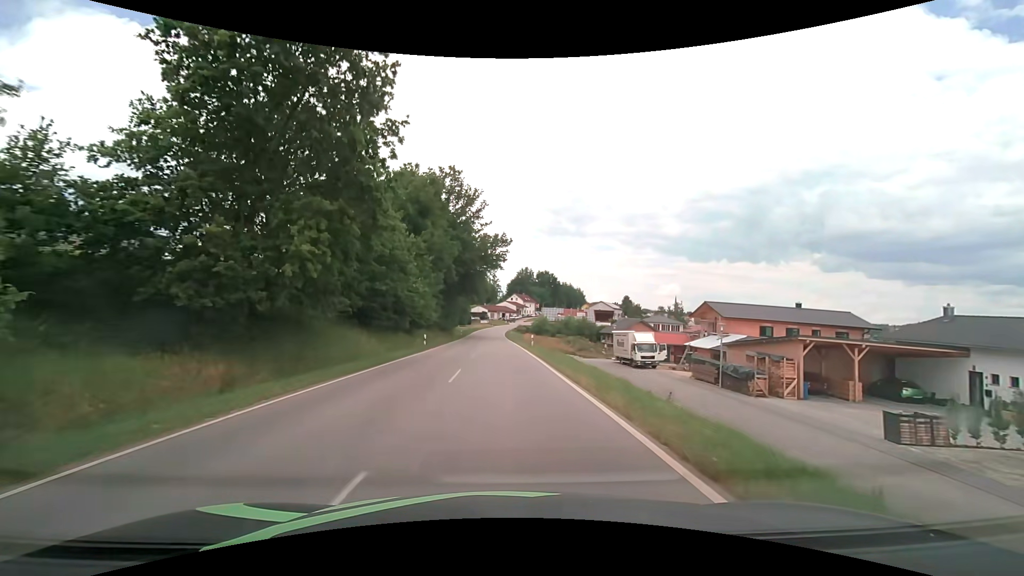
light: Day
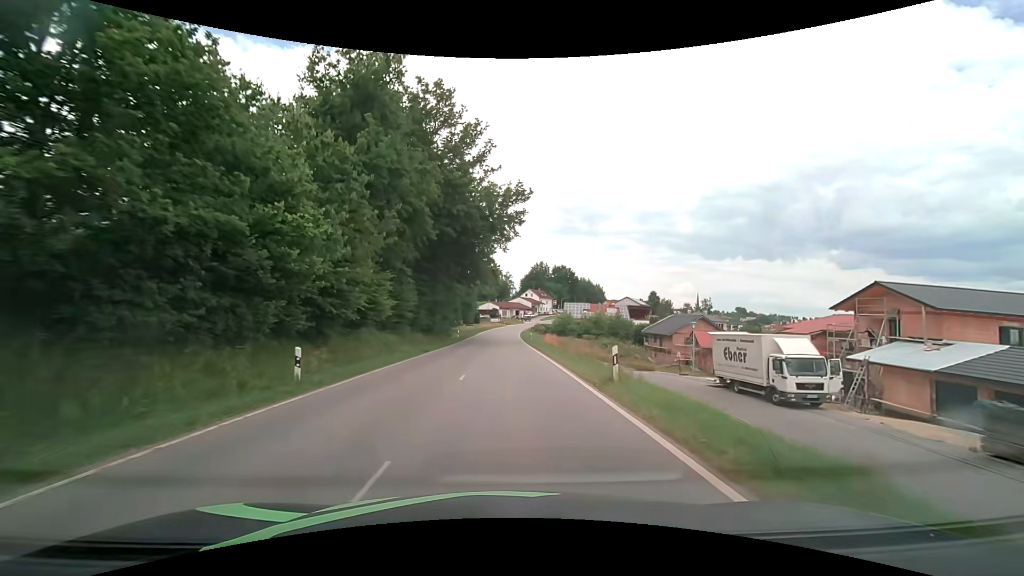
(-0.4, +23.5) m; -2°
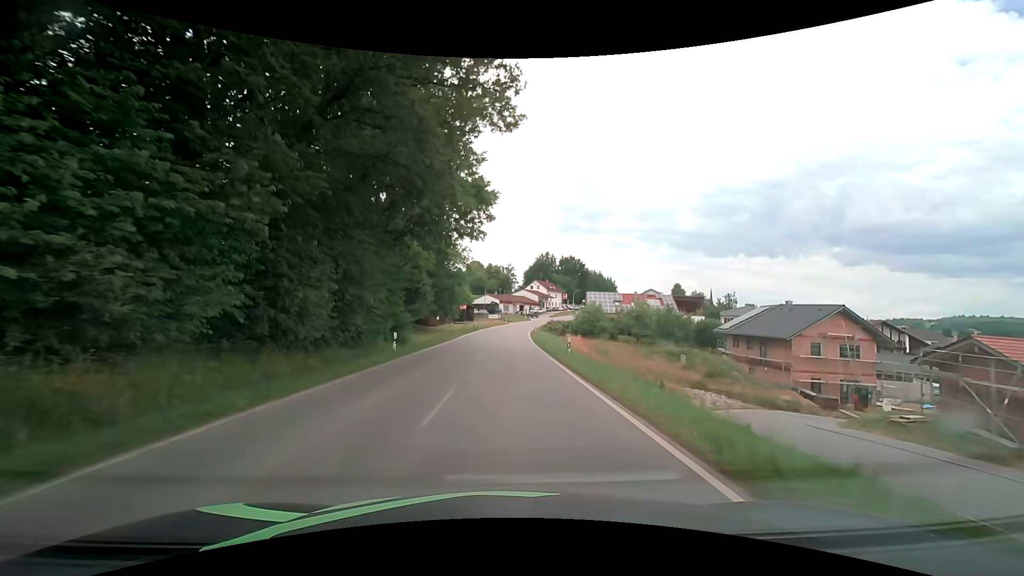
(+0.1, +29.9) m; 0°
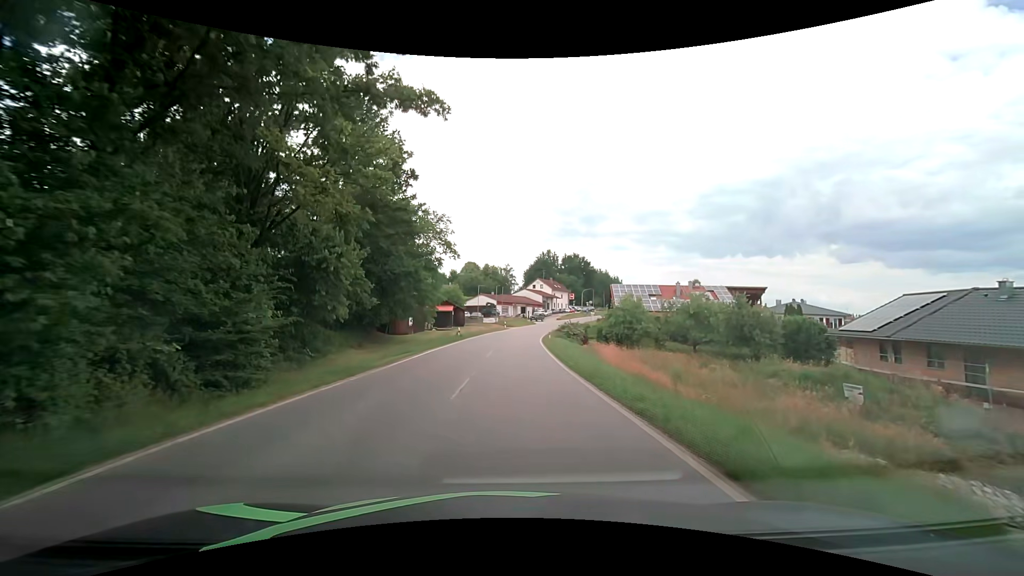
(+0.1, +21.2) m; 0°
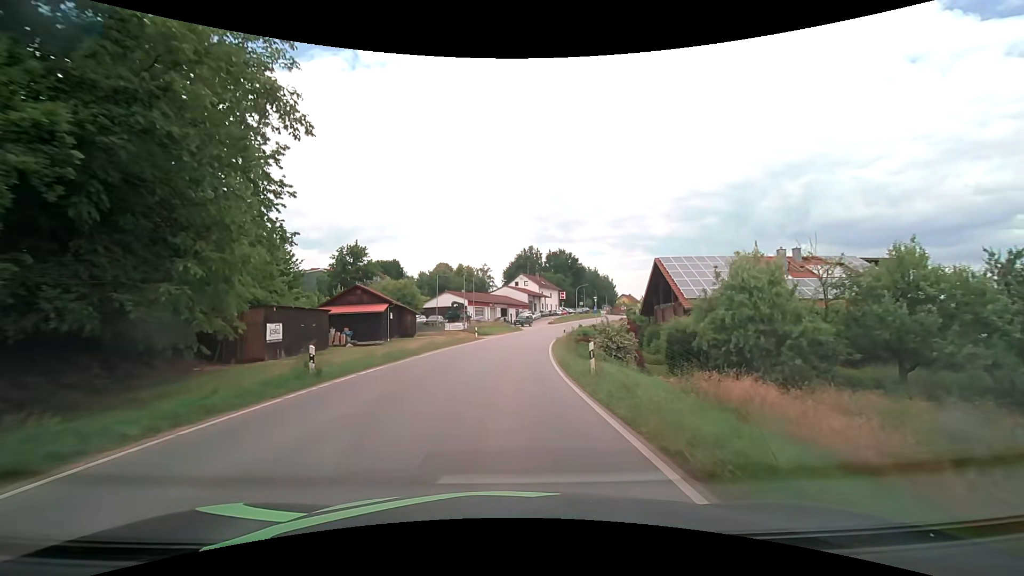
(+0.6, +28.3) m; +2°
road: tertiary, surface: asphalt
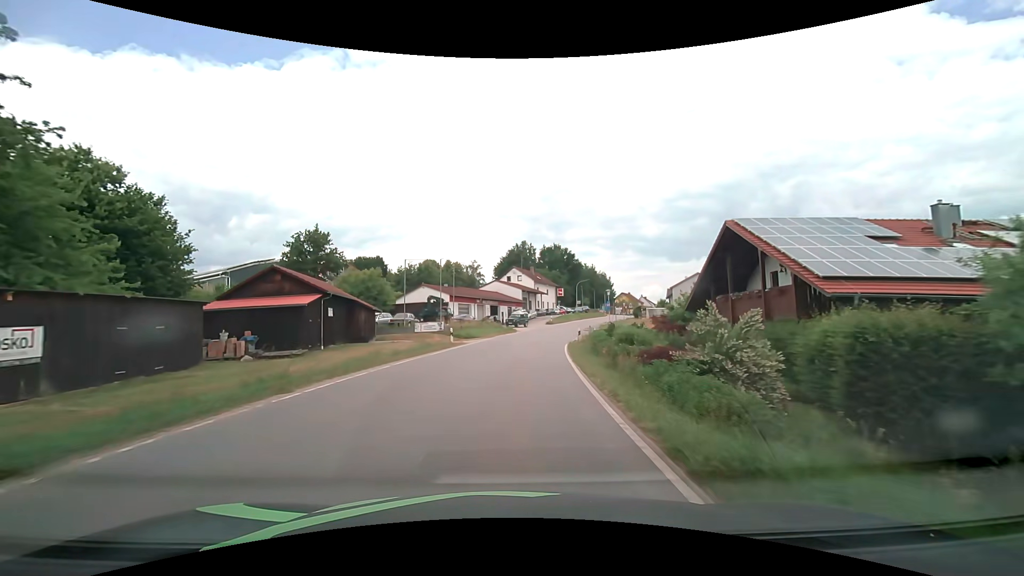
(+0.1, +13.7) m; +1°
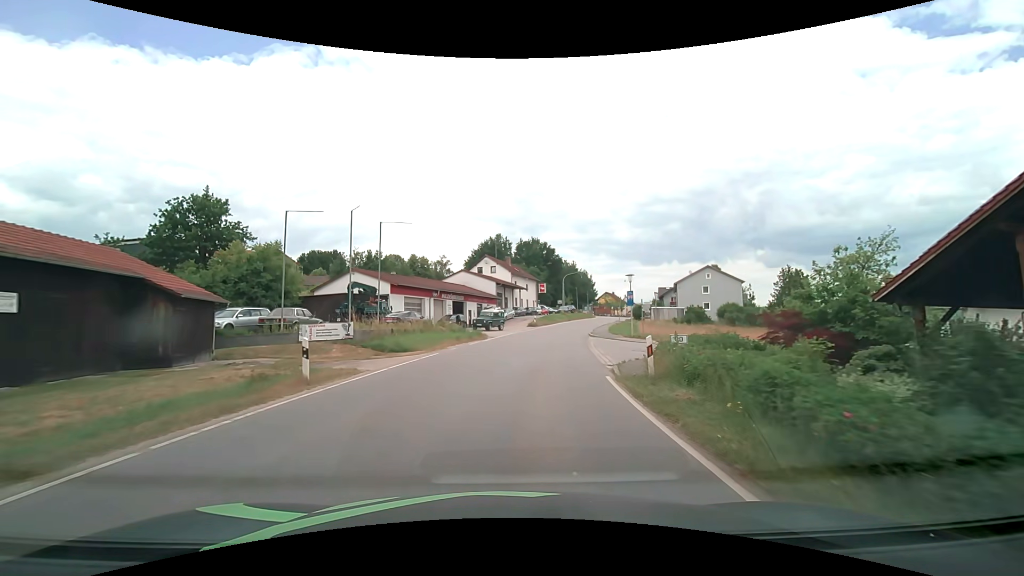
(+0.4, +19.0) m; +3°
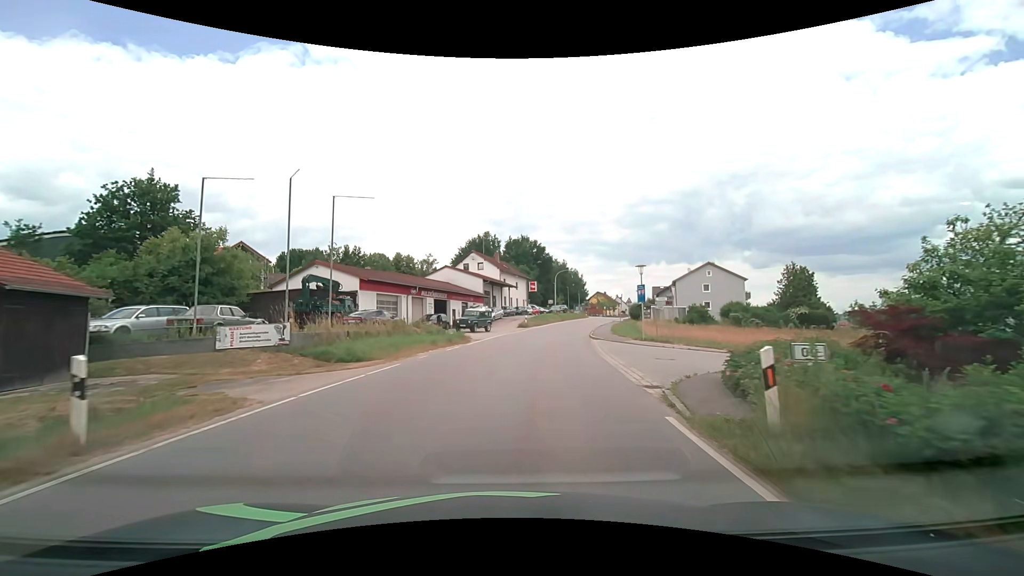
(+0.1, +5.5) m; +1°
